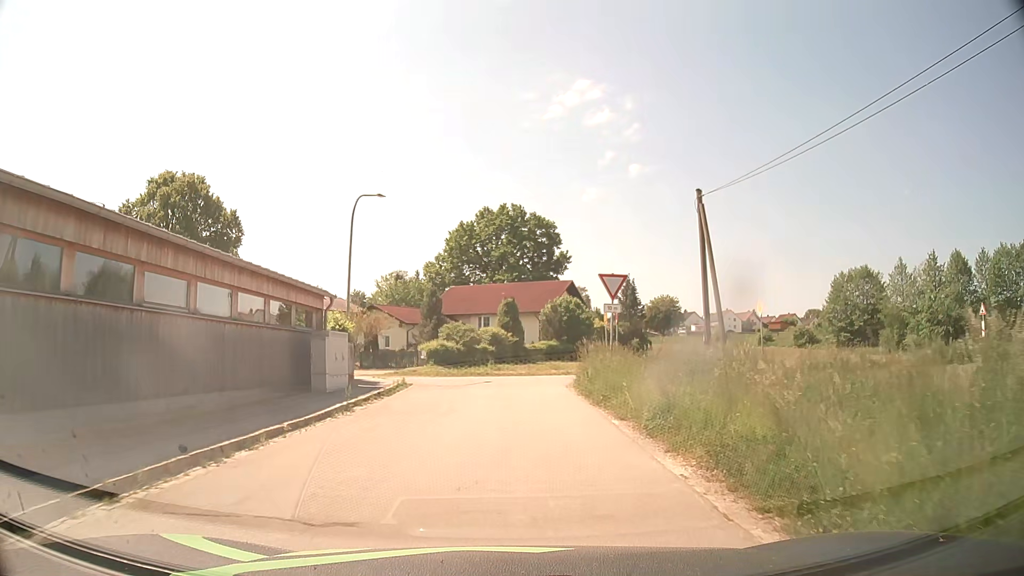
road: residential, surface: asphalt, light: Day
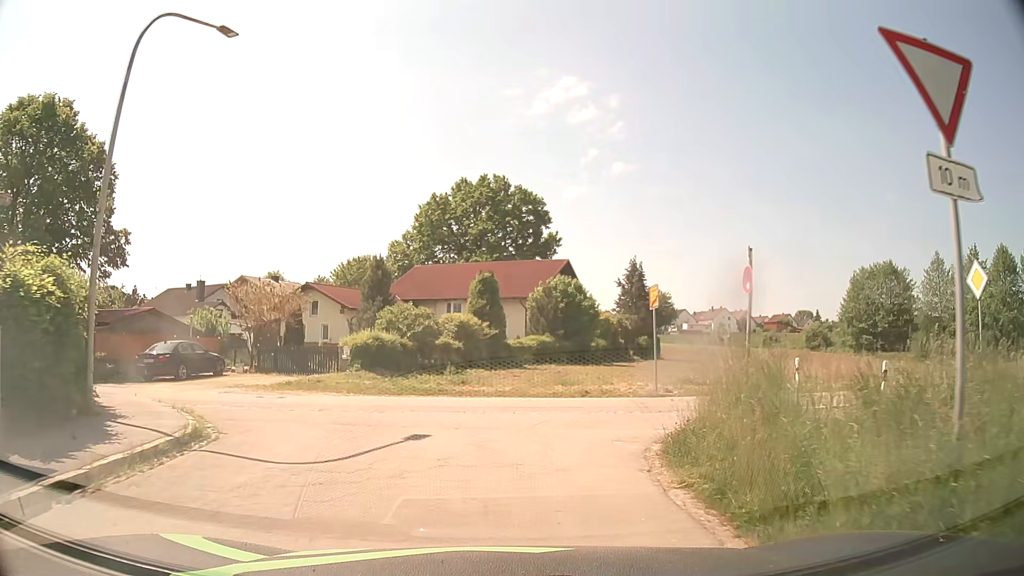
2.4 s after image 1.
(+0.2, +15.2) m; +2°
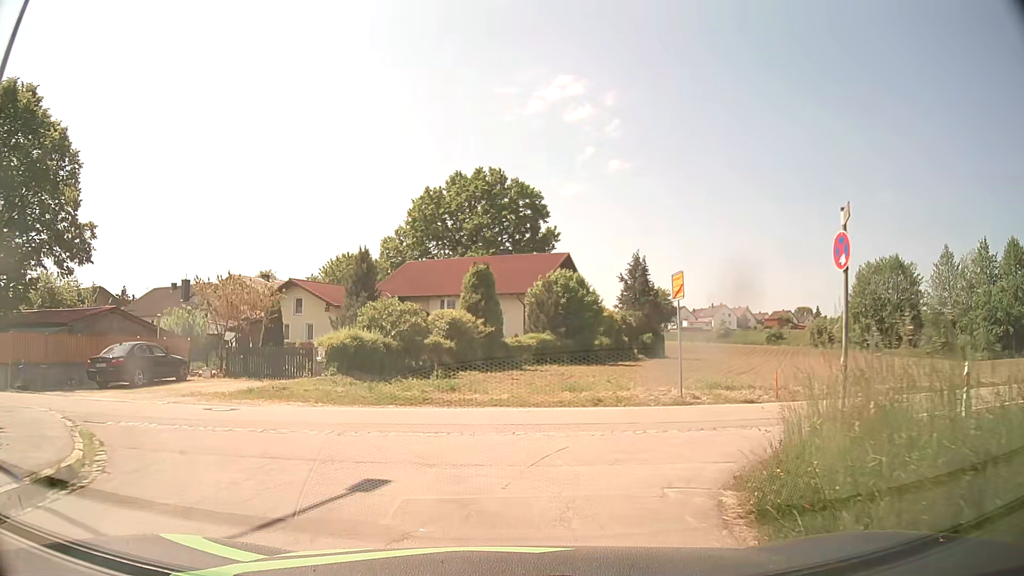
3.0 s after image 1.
(0.0, +3.1) m; 0°
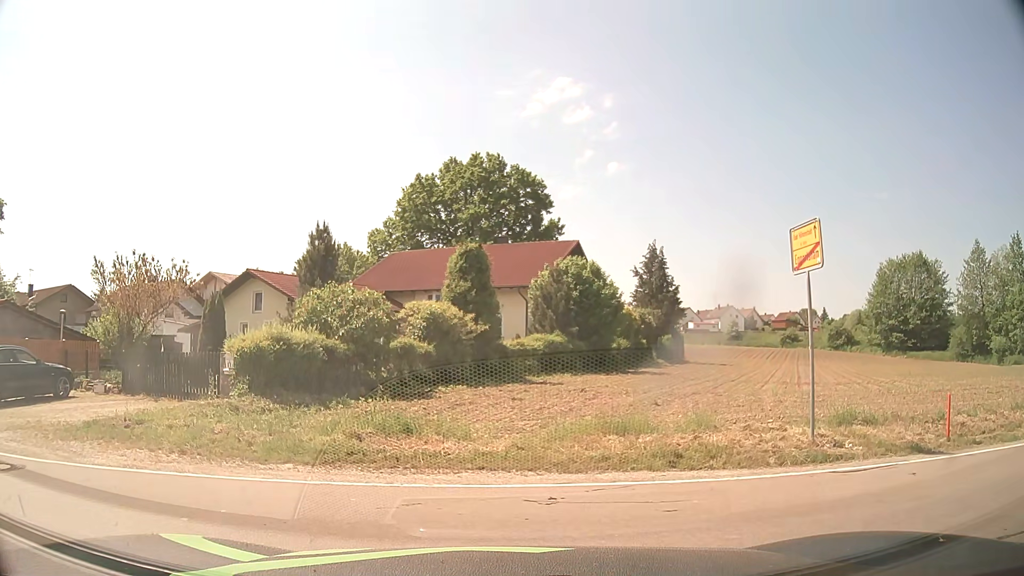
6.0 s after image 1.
(0.0, +7.2) m; -2°
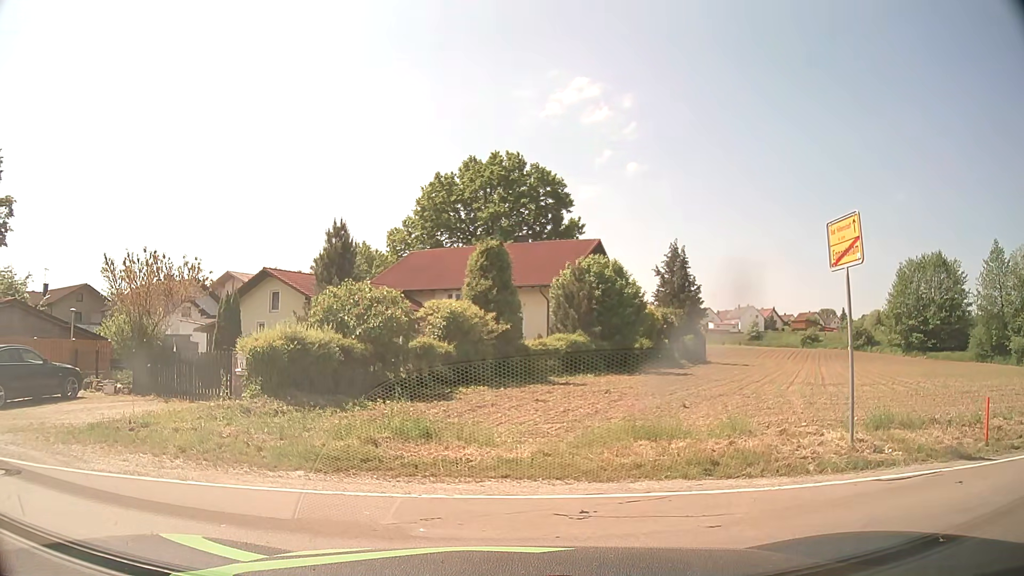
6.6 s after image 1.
(0.0, +0.6) m; 0°
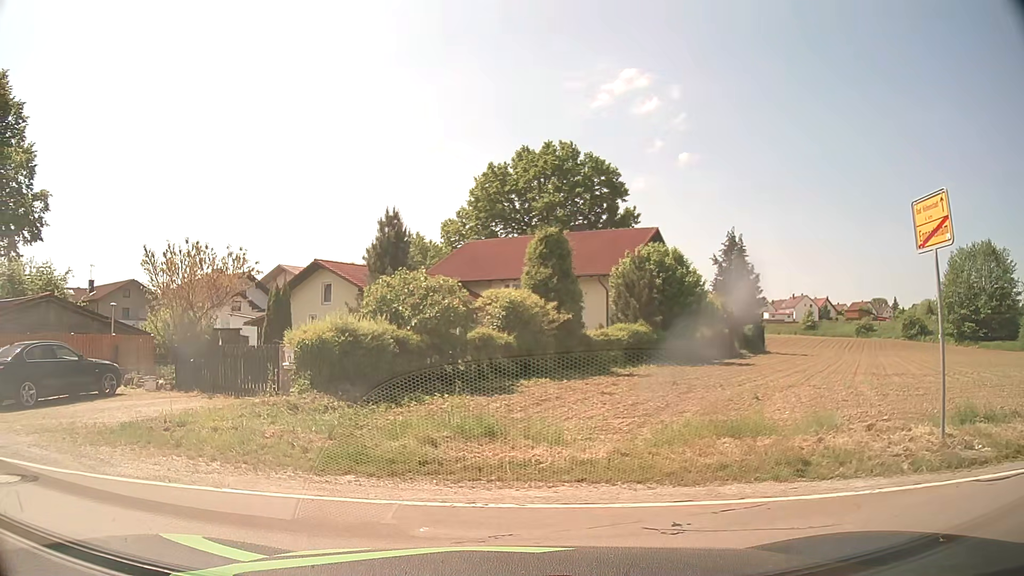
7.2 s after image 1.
(0.0, +0.9) m; -3°
